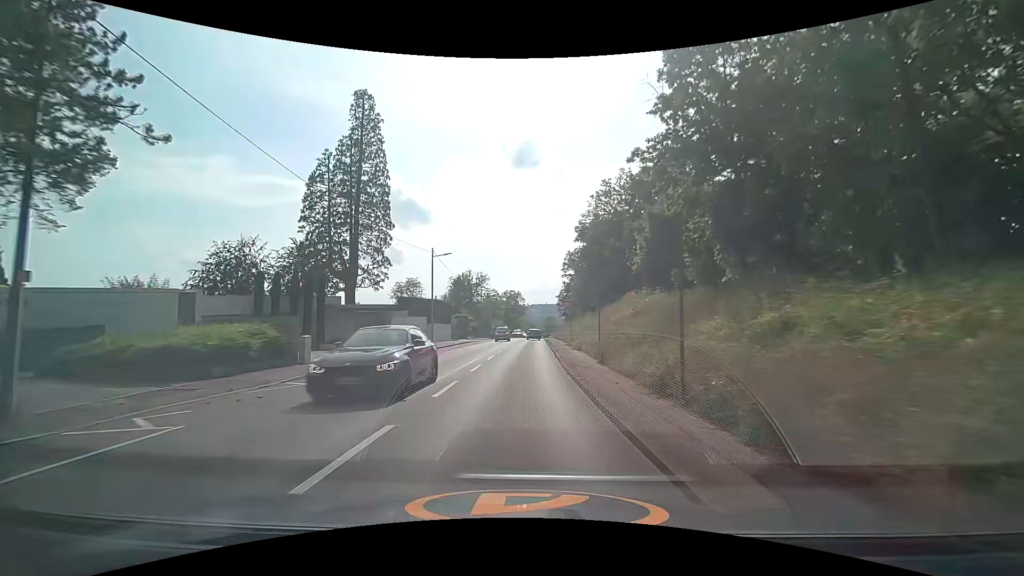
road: secondary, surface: asphalt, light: Day
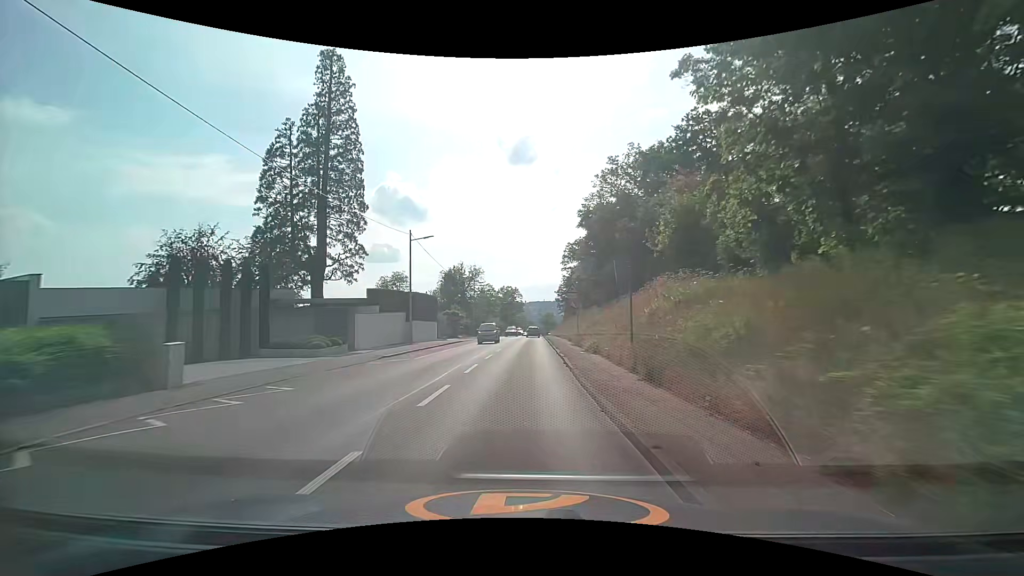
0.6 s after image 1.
(+0.1, +7.2) m; +1°
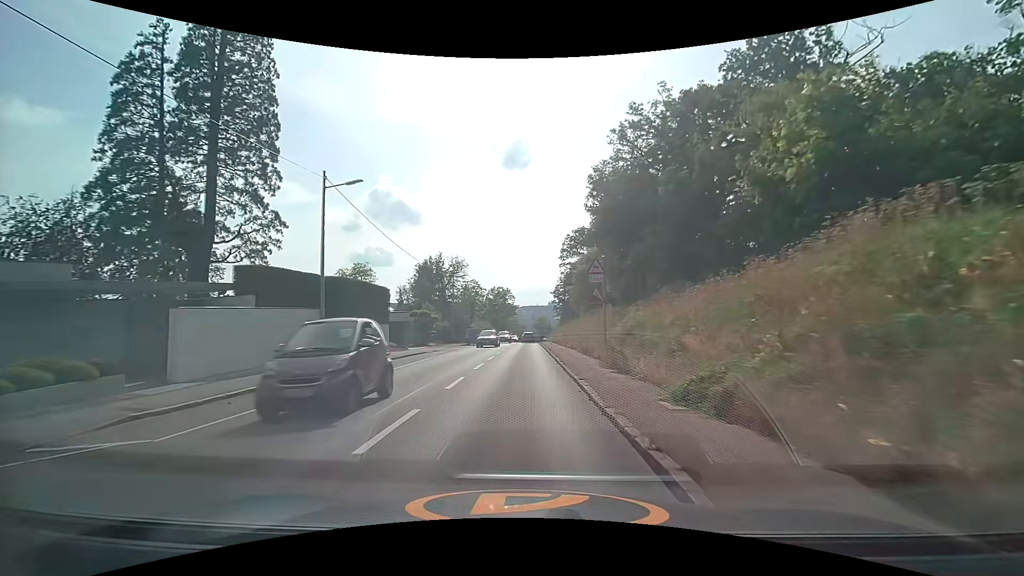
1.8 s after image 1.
(+0.1, +14.5) m; +1°
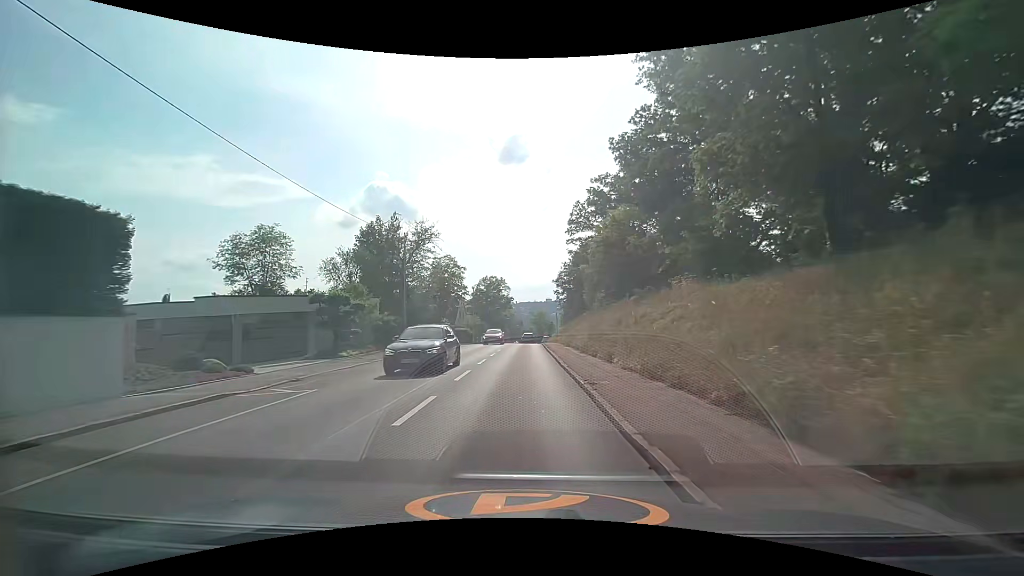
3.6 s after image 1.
(0.0, +21.7) m; 0°
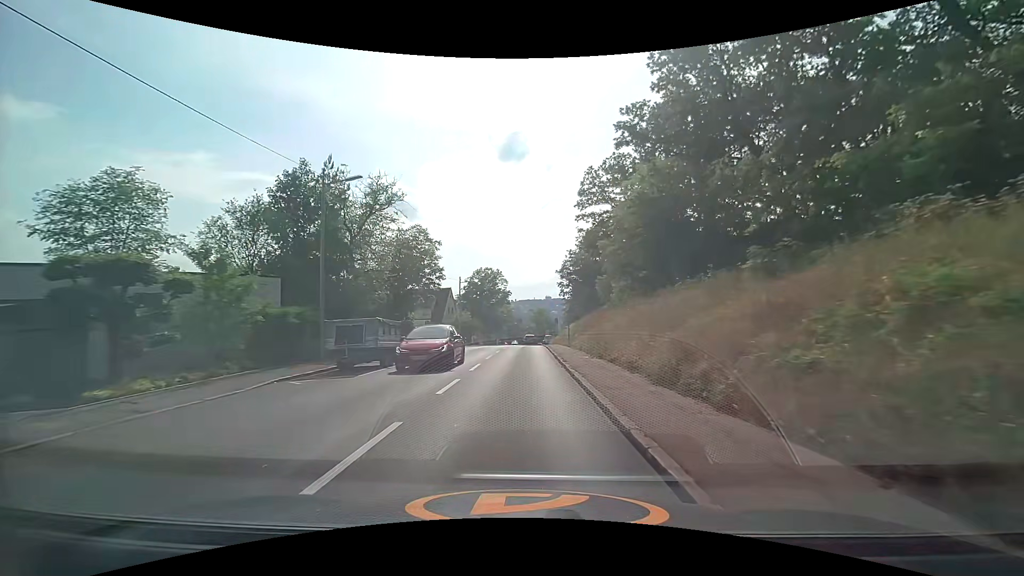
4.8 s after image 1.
(+0.1, +14.4) m; +1°
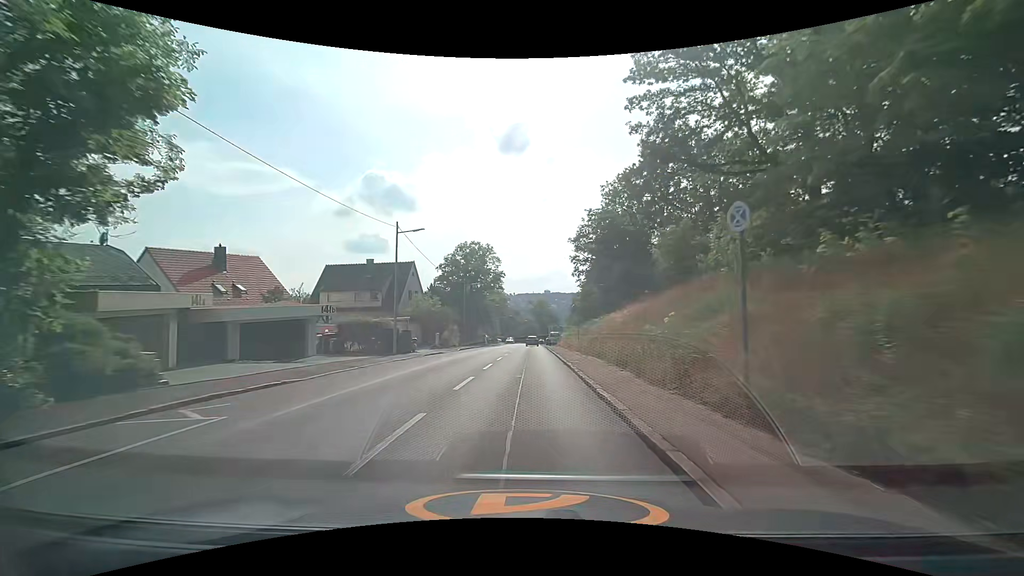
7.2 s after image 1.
(-0.1, +28.6) m; 0°
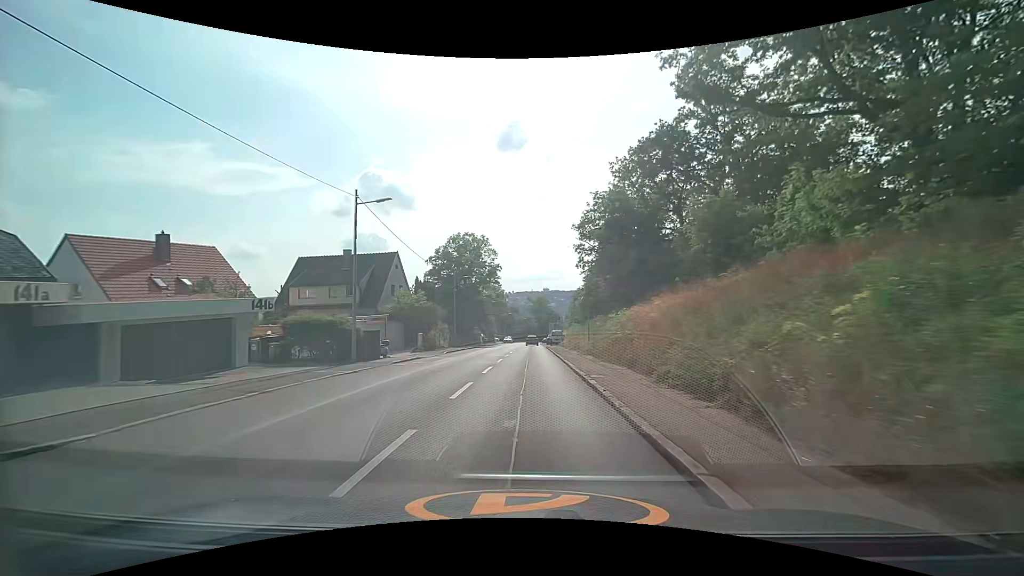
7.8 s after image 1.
(+0.1, +7.1) m; 0°
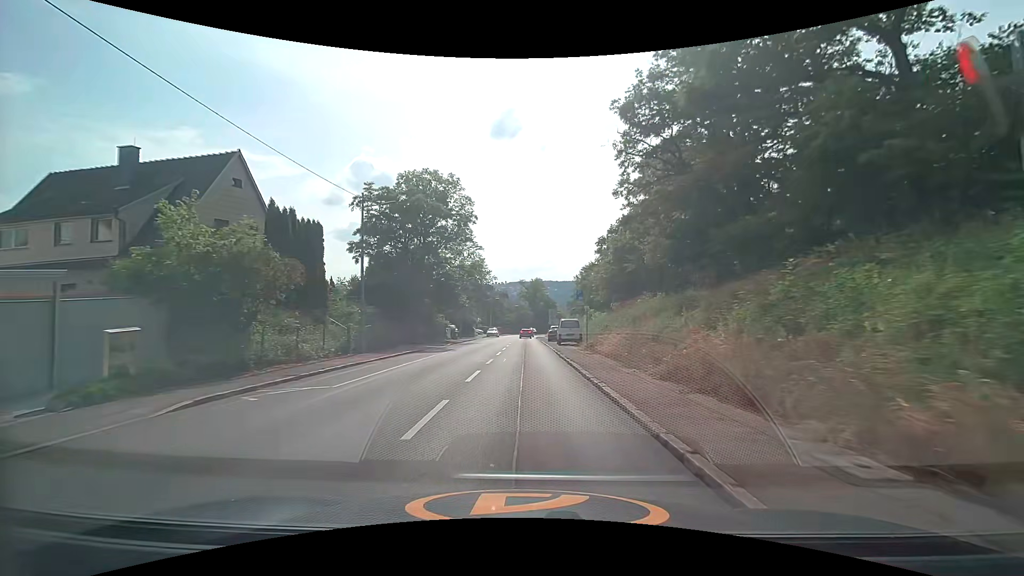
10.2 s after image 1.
(+0.3, +28.7) m; +1°
(0, +10) (0, +20) (0, +30) (0, +40) (0, +50) (0, +60) (0, +70) (0, +80) (0, +90) (0, +100) m
